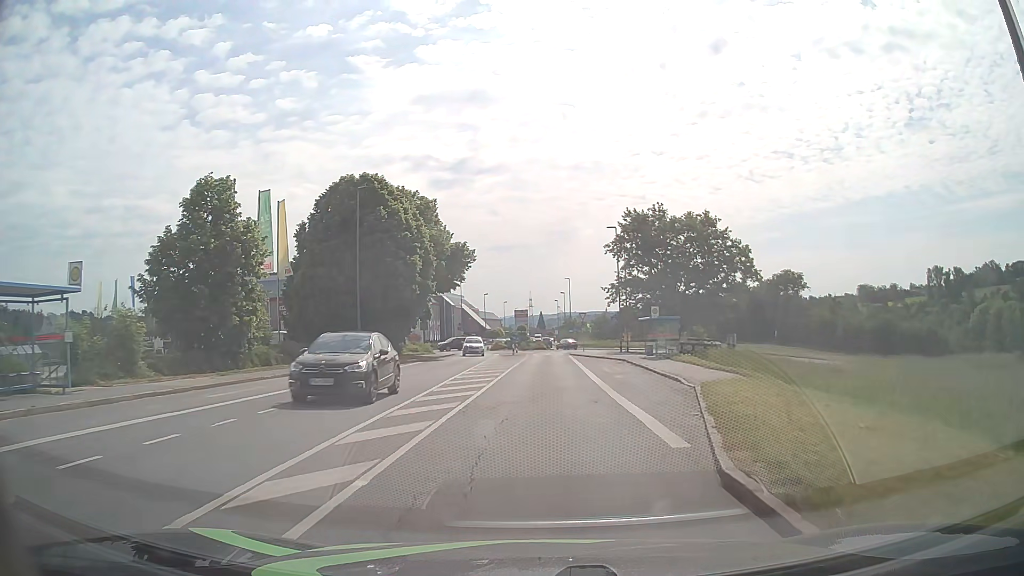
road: tertiary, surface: asphalt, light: Day
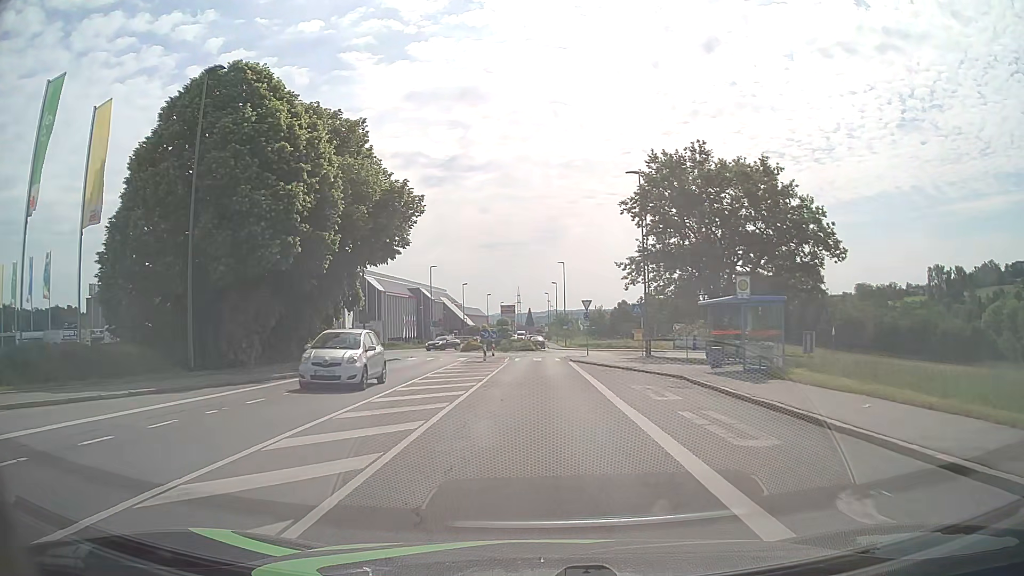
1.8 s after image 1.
(+0.2, +18.6) m; +1°
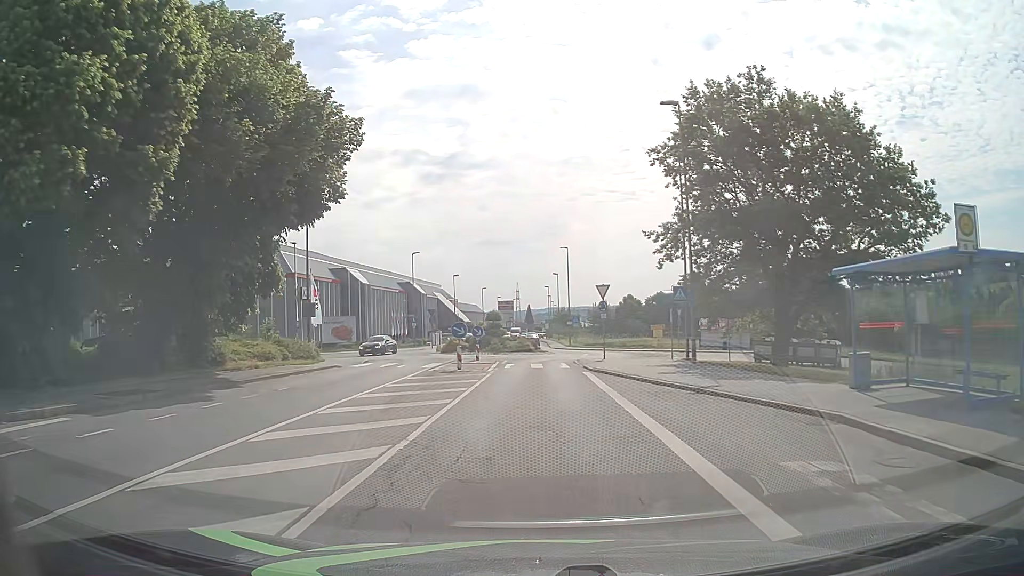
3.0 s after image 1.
(0.0, +11.4) m; 0°
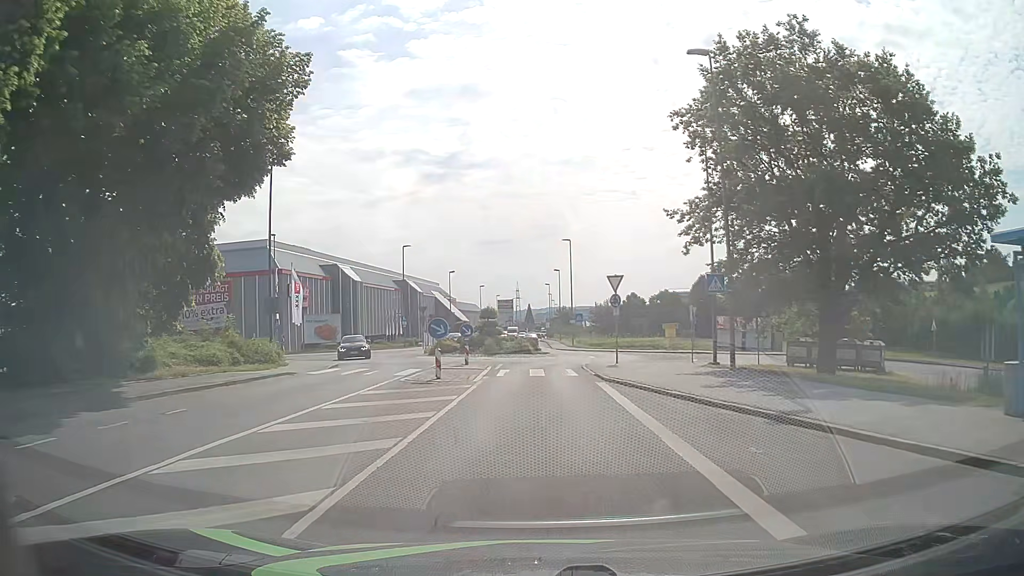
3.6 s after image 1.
(0.0, +5.2) m; 0°
